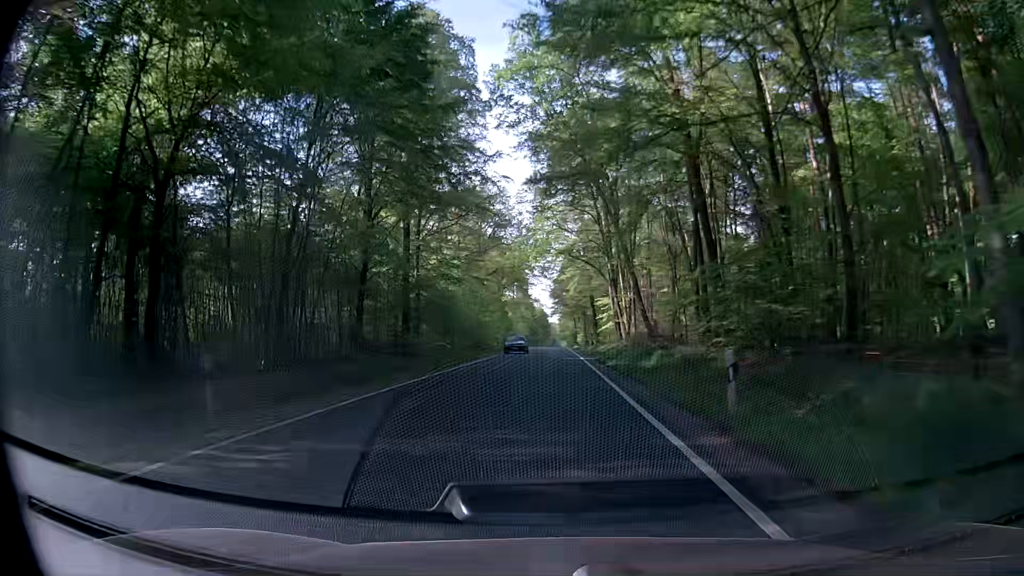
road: secondary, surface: asphalt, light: Day
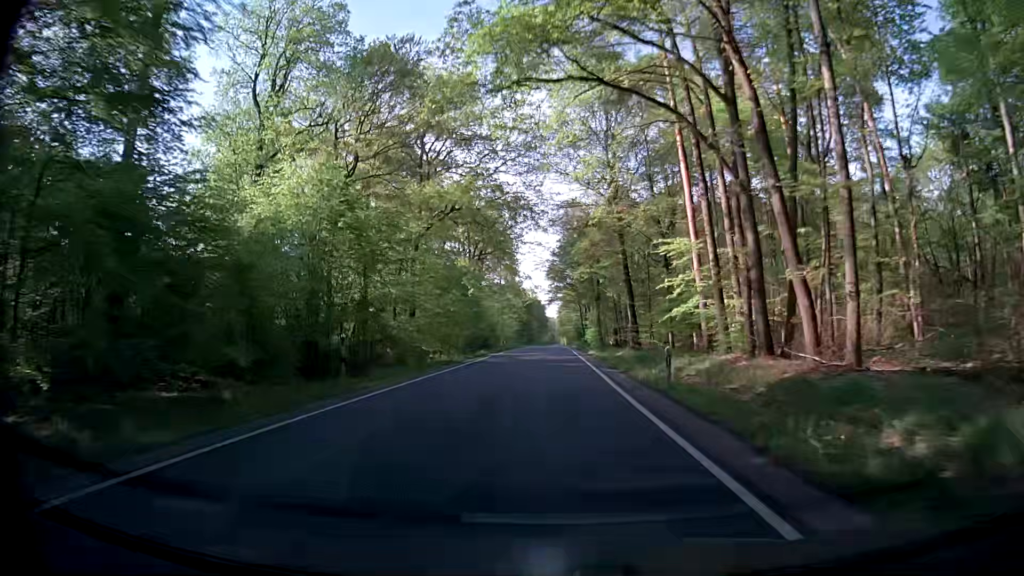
(-0.5, +43.3) m; 0°
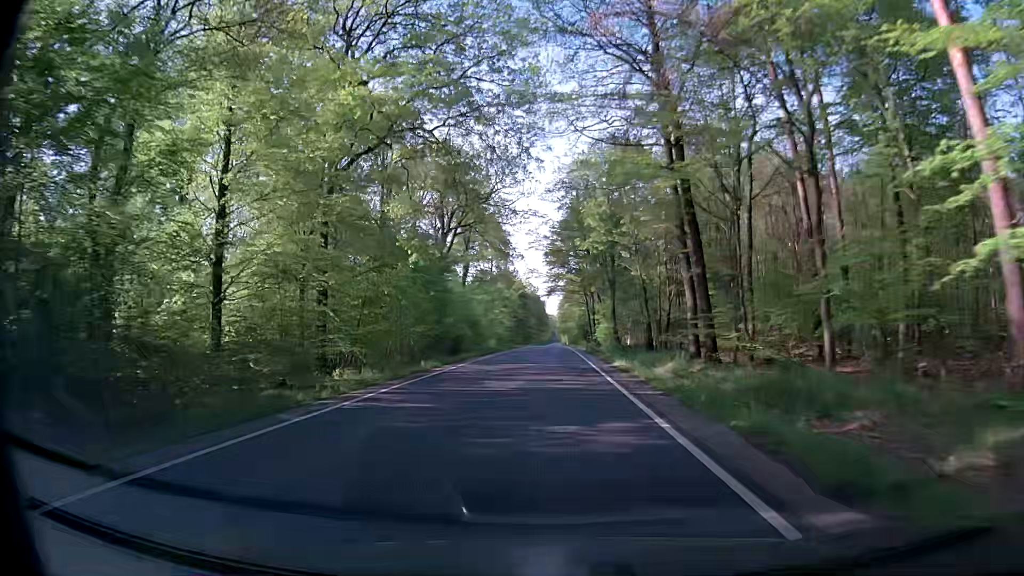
(-0.2, +21.7) m; -1°
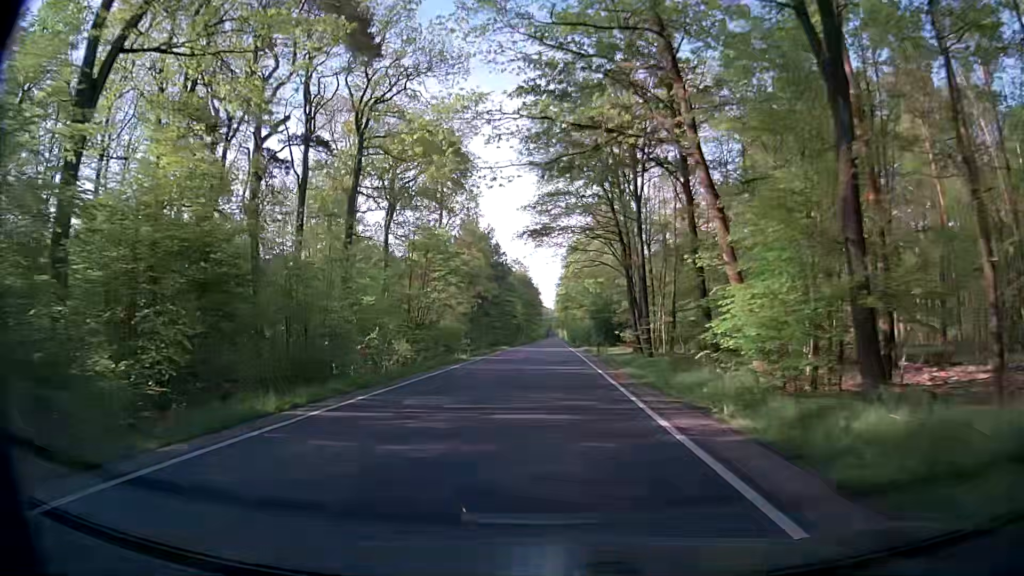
(-0.1, +54.1) m; 0°
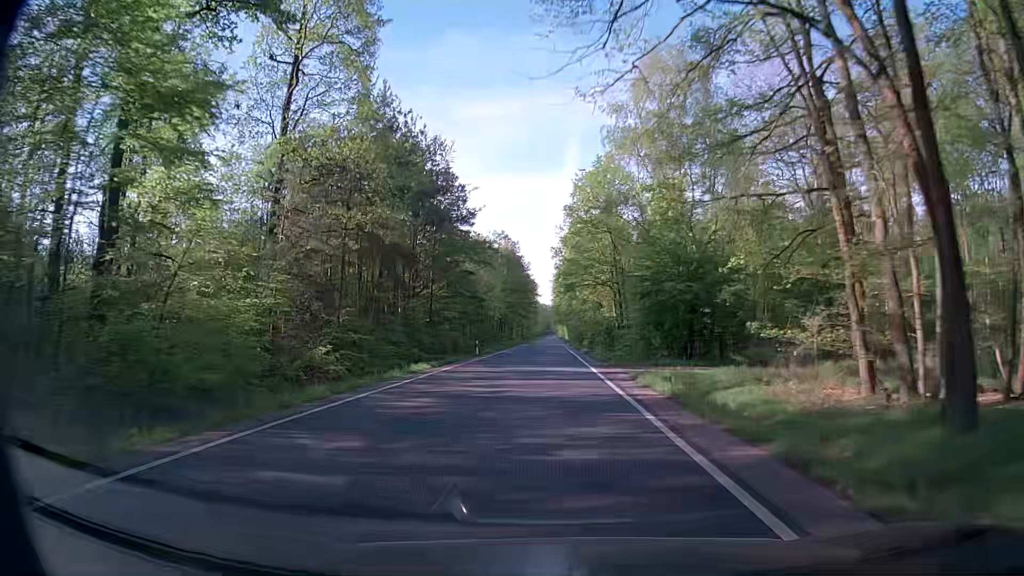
(0.0, +43.4) m; 0°
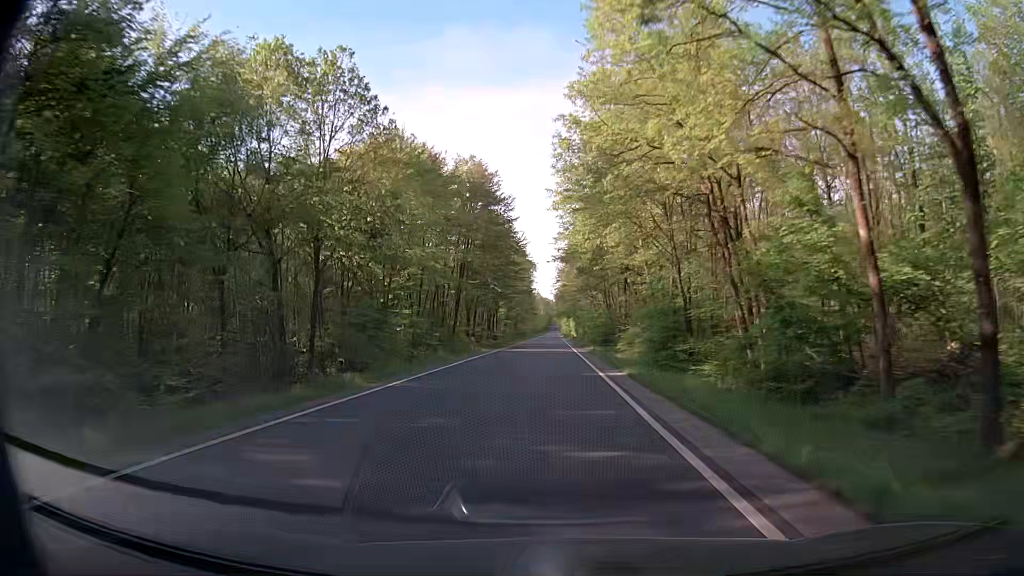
(-0.5, +54.1) m; 0°
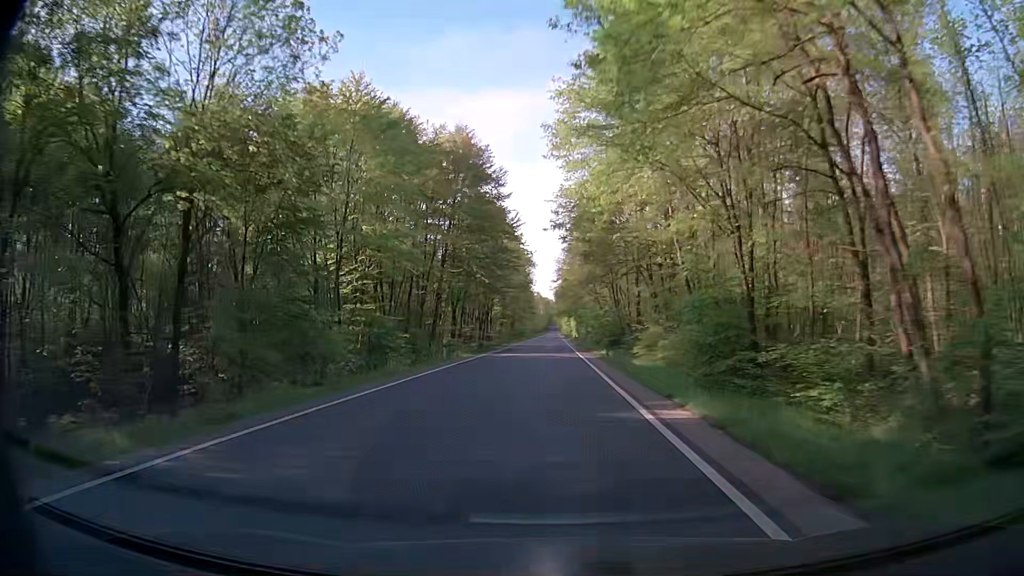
(-0.1, +10.8) m; 0°
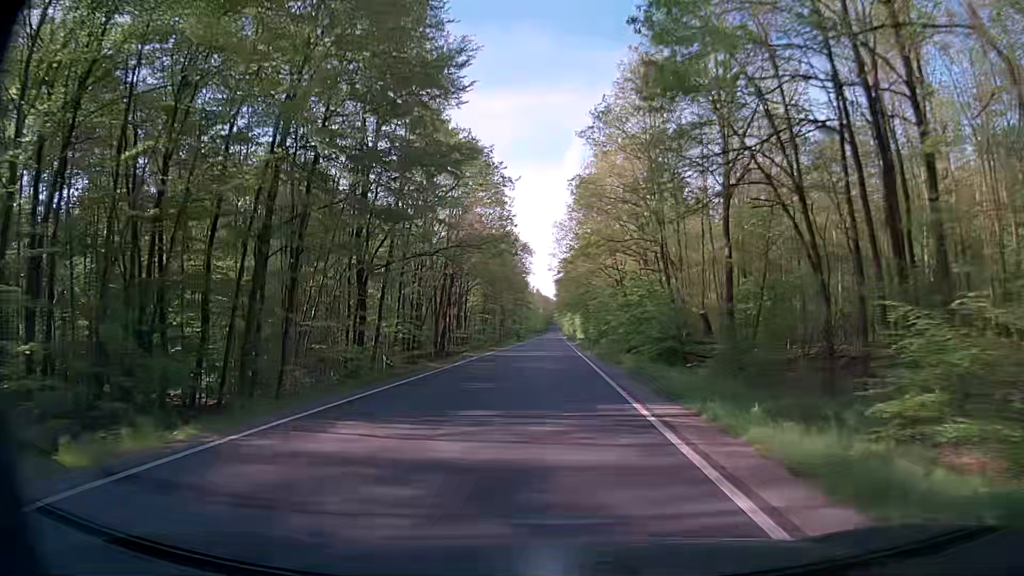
(-0.4, +32.3) m; -1°
(0, +10) (0, +20) (0, +30) (0, +40) (0, +50) (0, +60) (0, +70) (0, +80) (0, +90) (0, +100) m
